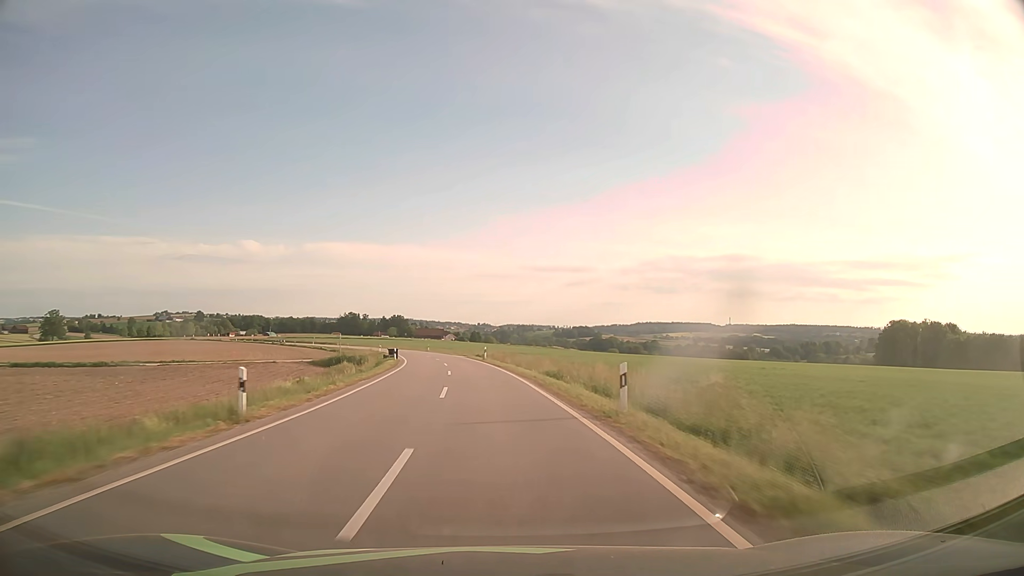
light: Day
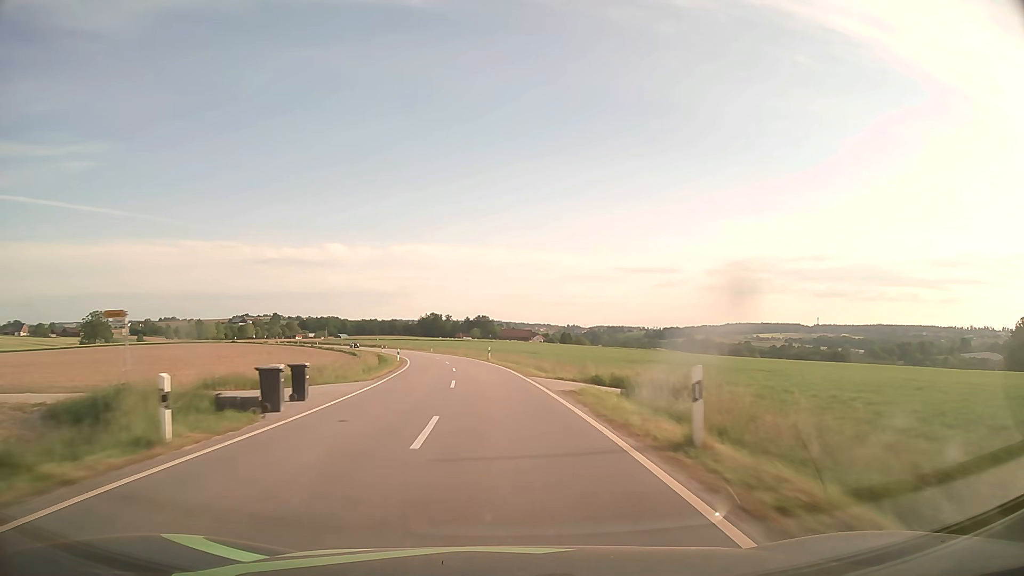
(-3.0, +44.8) m; -8°
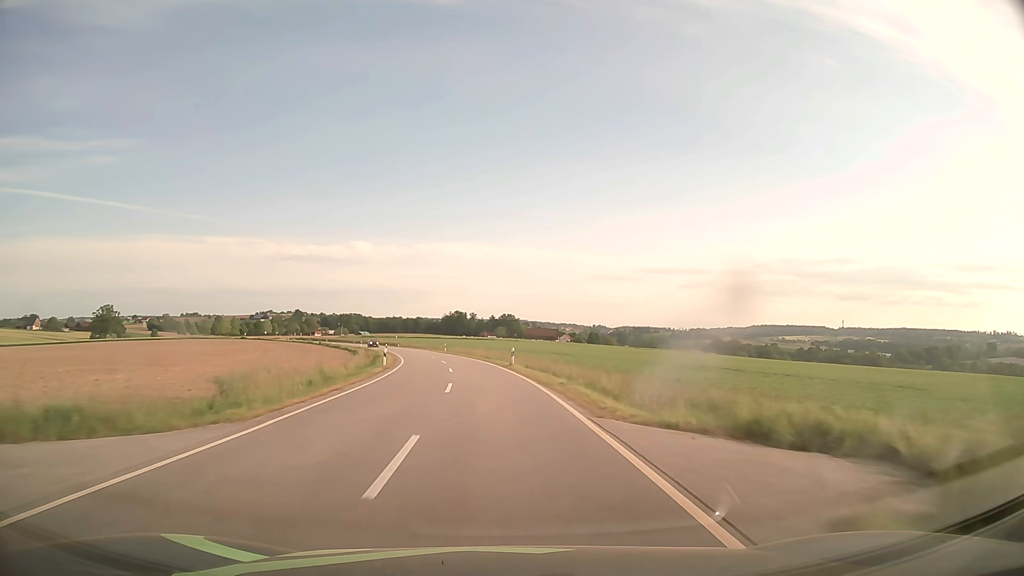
(-0.3, +15.0) m; -2°
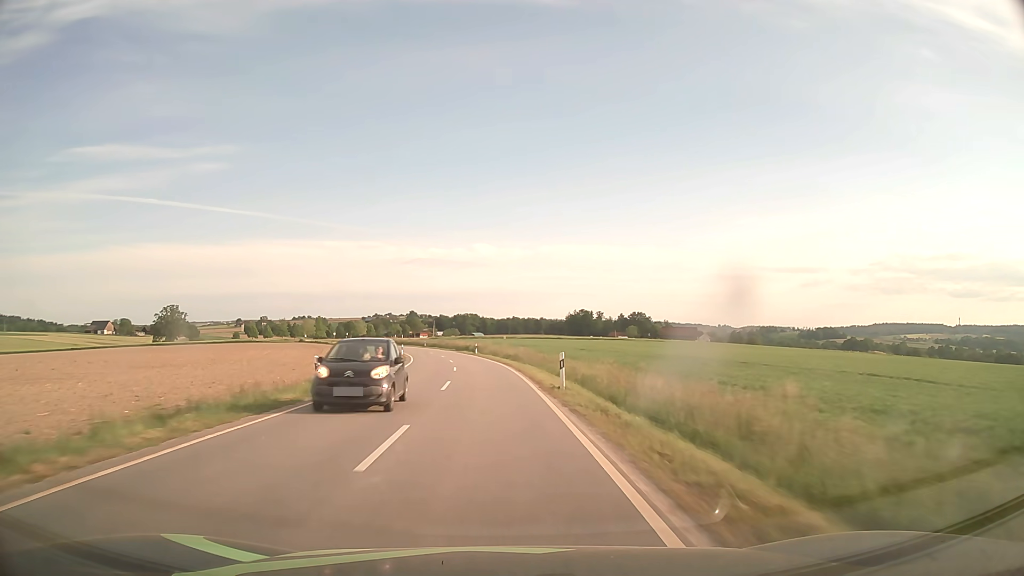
(-5.0, +59.6) m; -10°
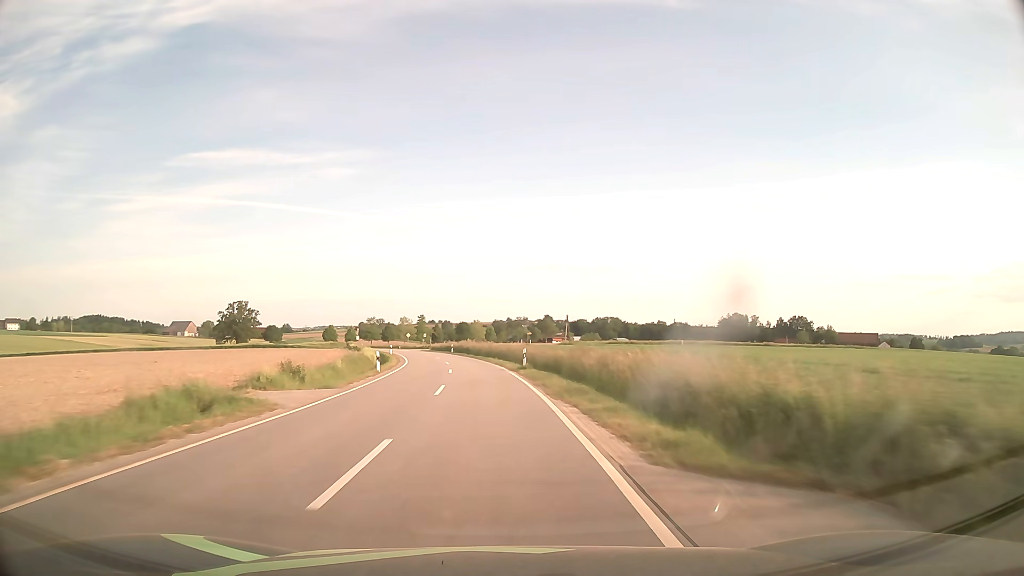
(-7.3, +74.5) m; -12°
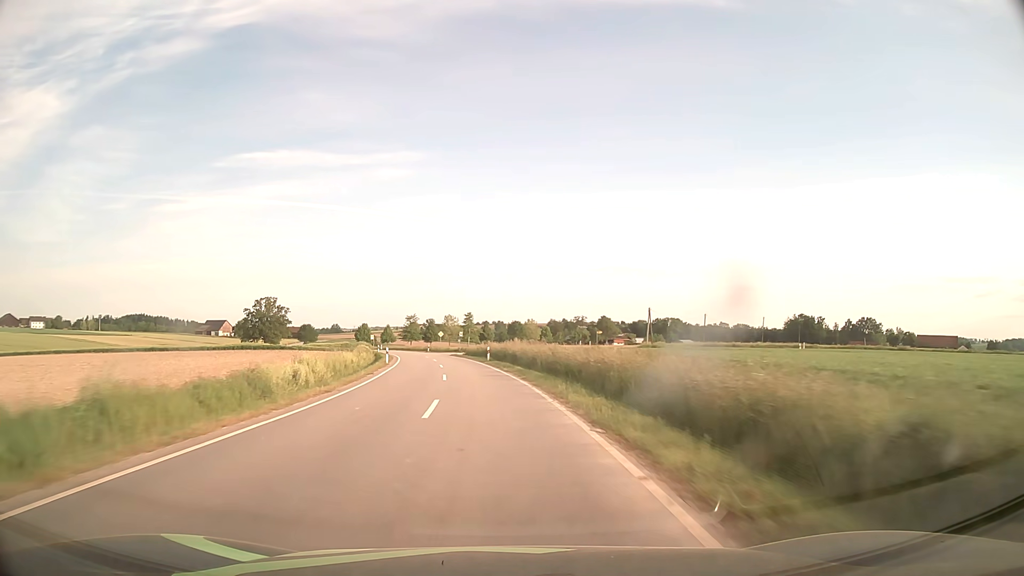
(-1.2, +29.9) m; -5°
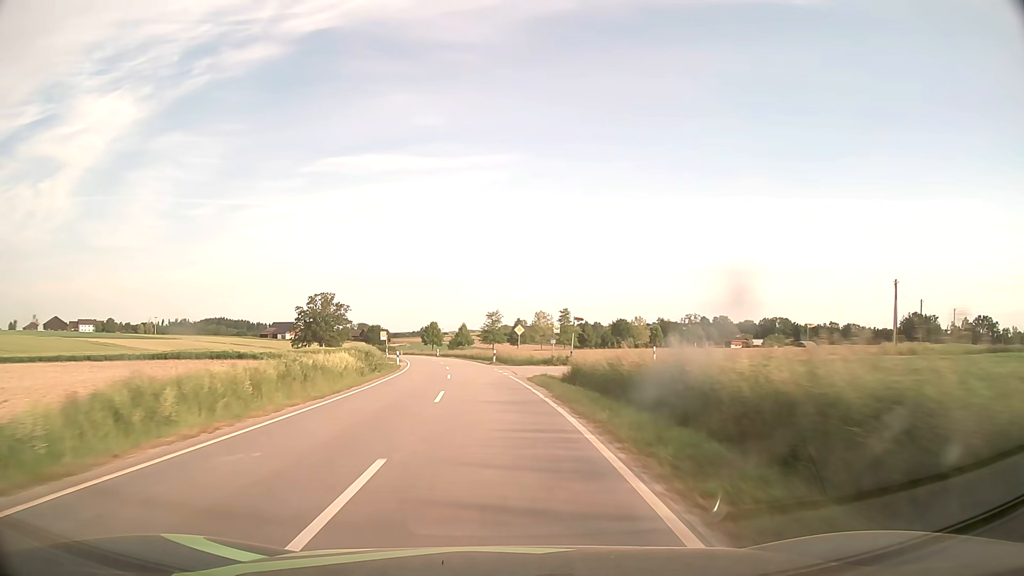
(-3.2, +44.8) m; -8°
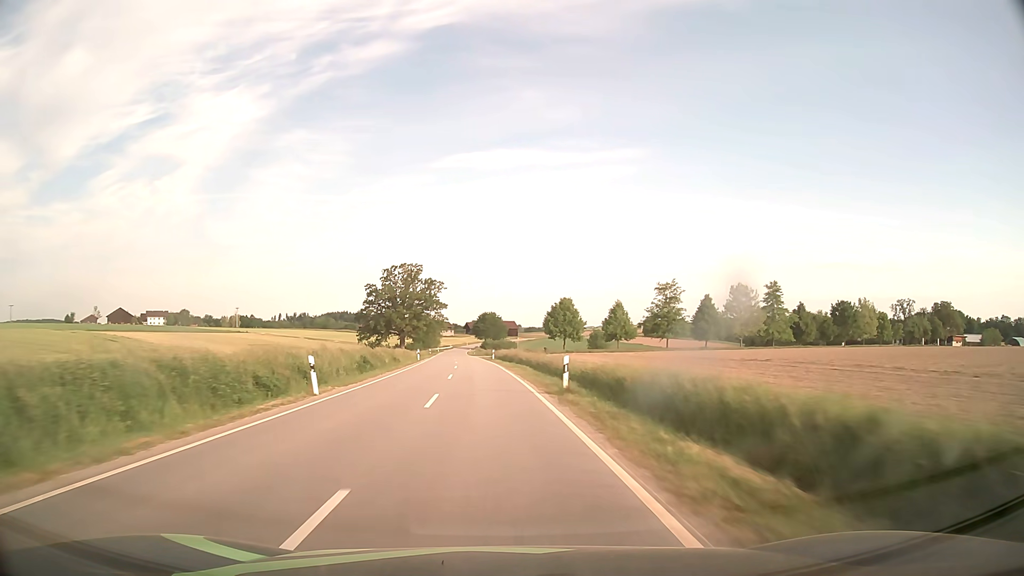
(-7.3, +74.6) m; -11°
(0, +10) (-1, +20) (-1, +30) (-2, +40) (-3, +50) (-4, +60) (-5, +70) (-5, +80) (-6, +90) (-7, +100) m
